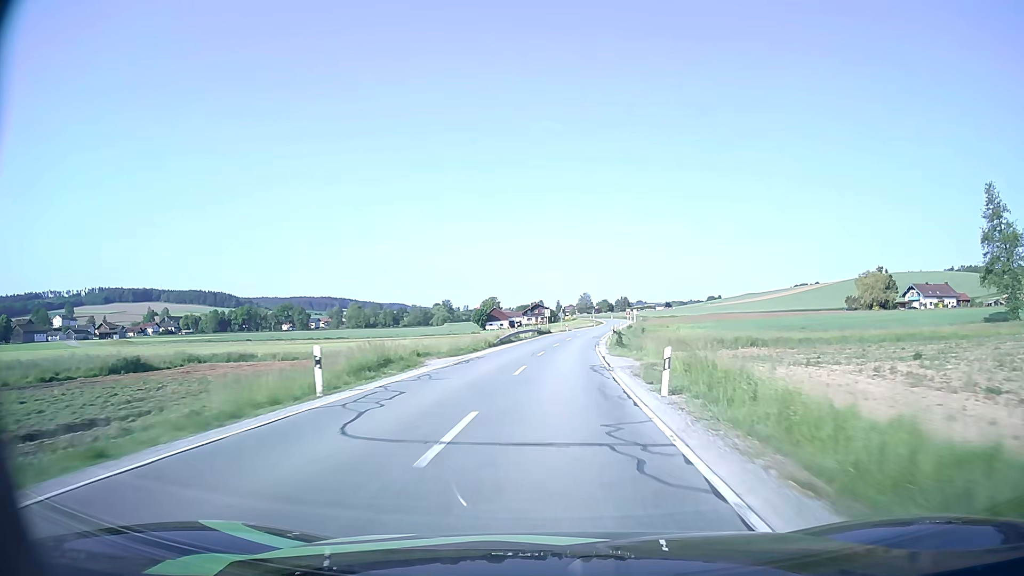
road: secondary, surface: asphalt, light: Day
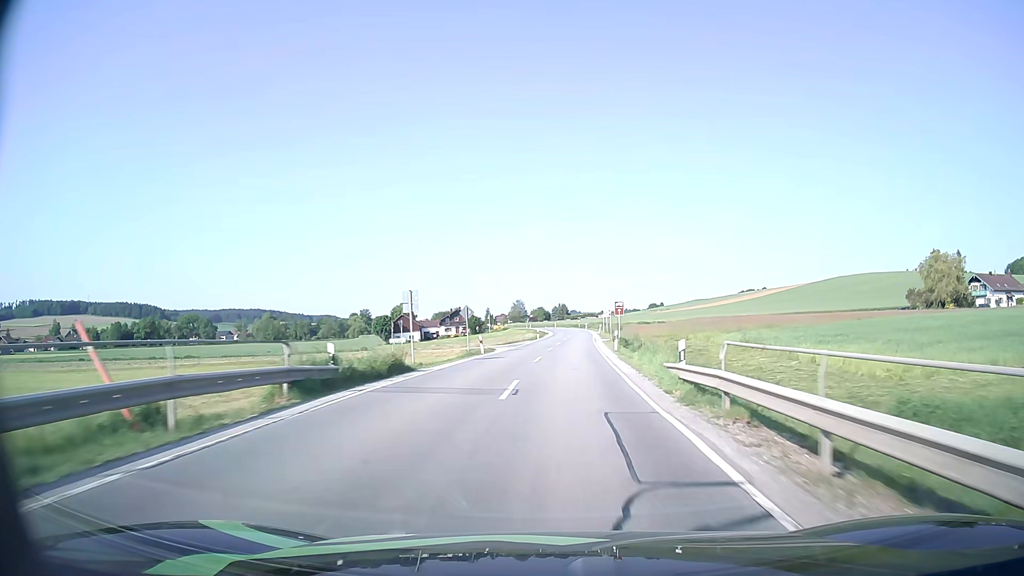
(+2.2, +53.4) m; +6°
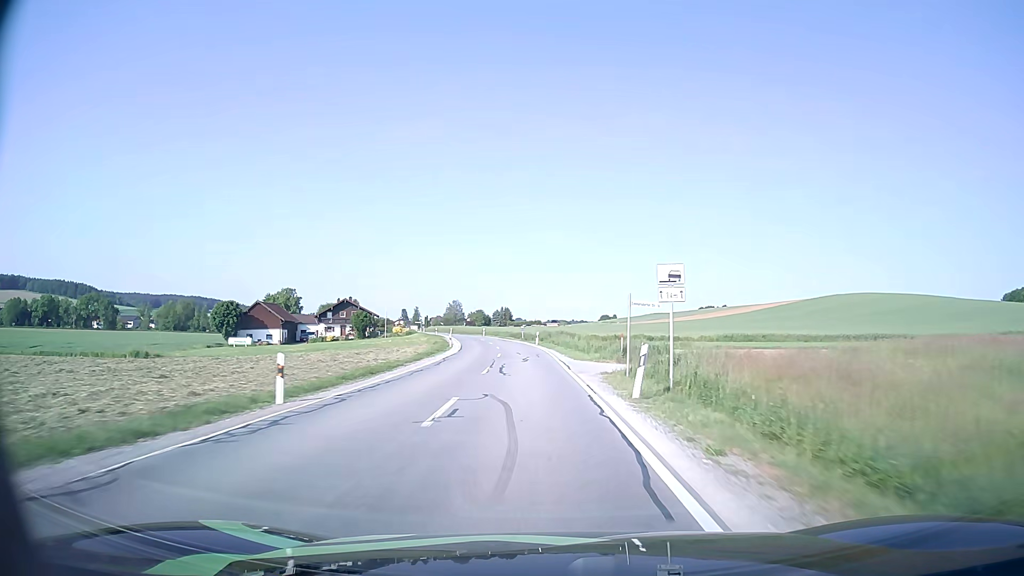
(+2.9, +62.8) m; +5°
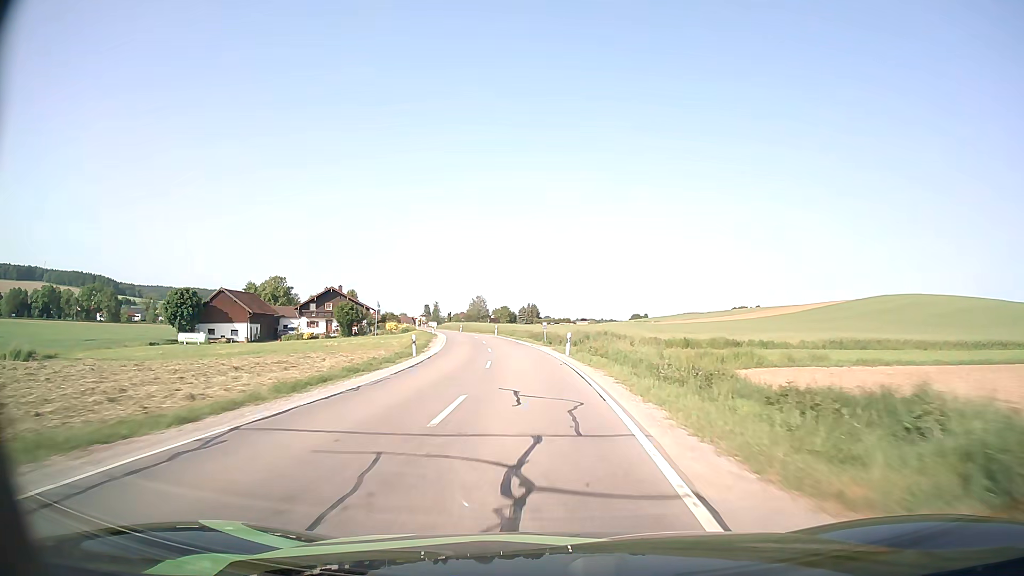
(-0.4, +23.9) m; -2°
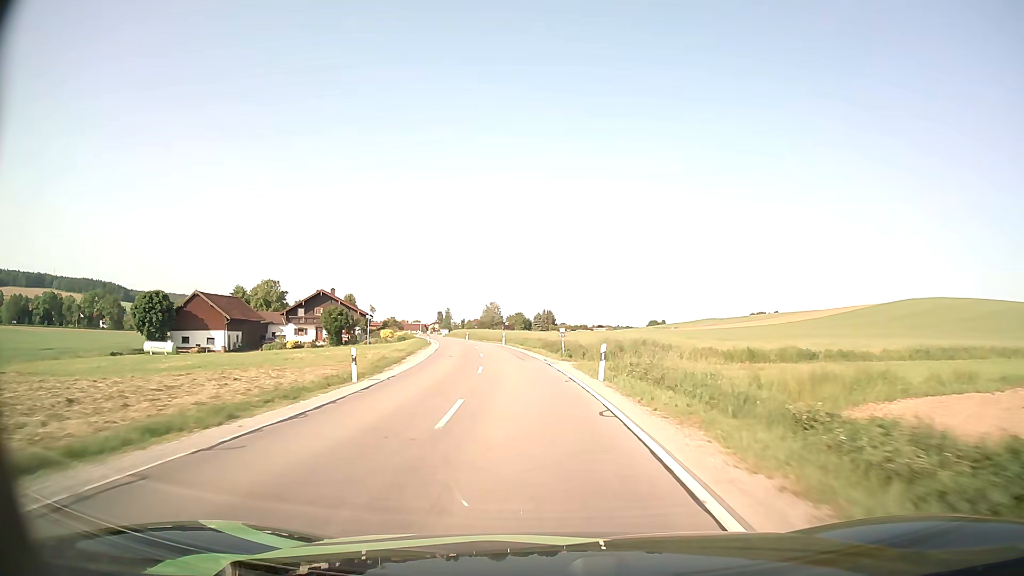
(-0.1, +11.9) m; -1°
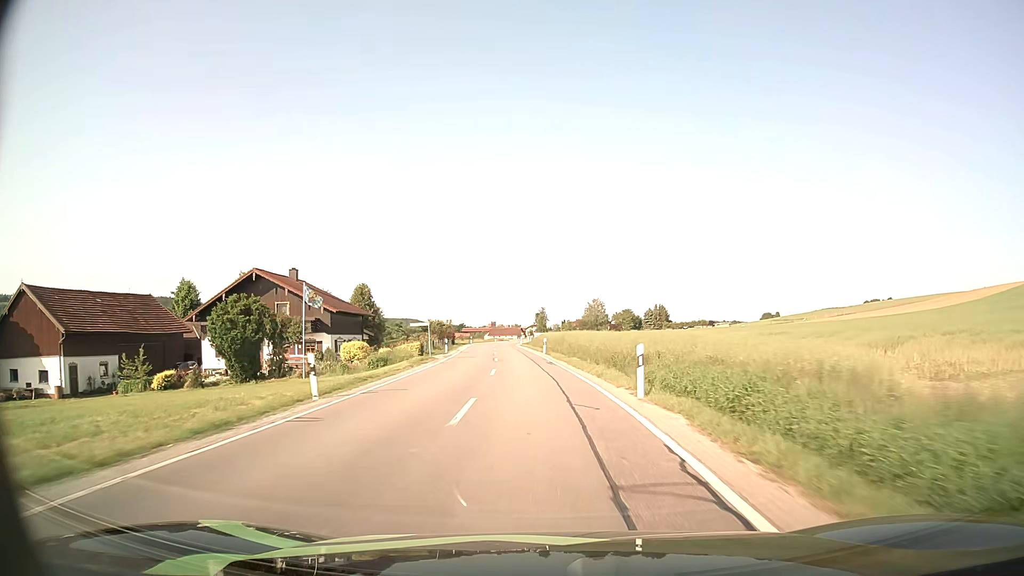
(-3.5, +47.6) m; -8°
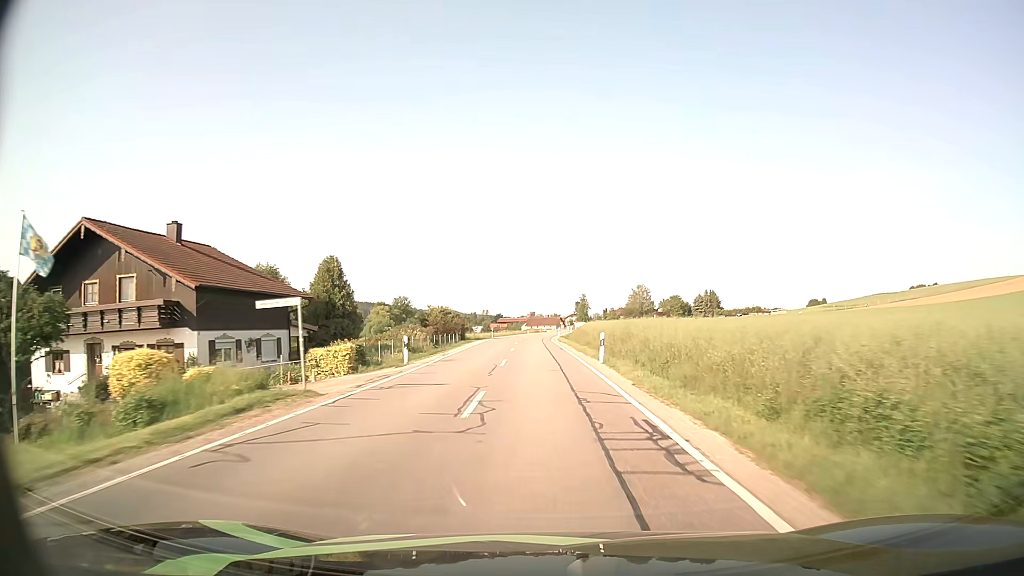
(-0.8, +23.7) m; -4°
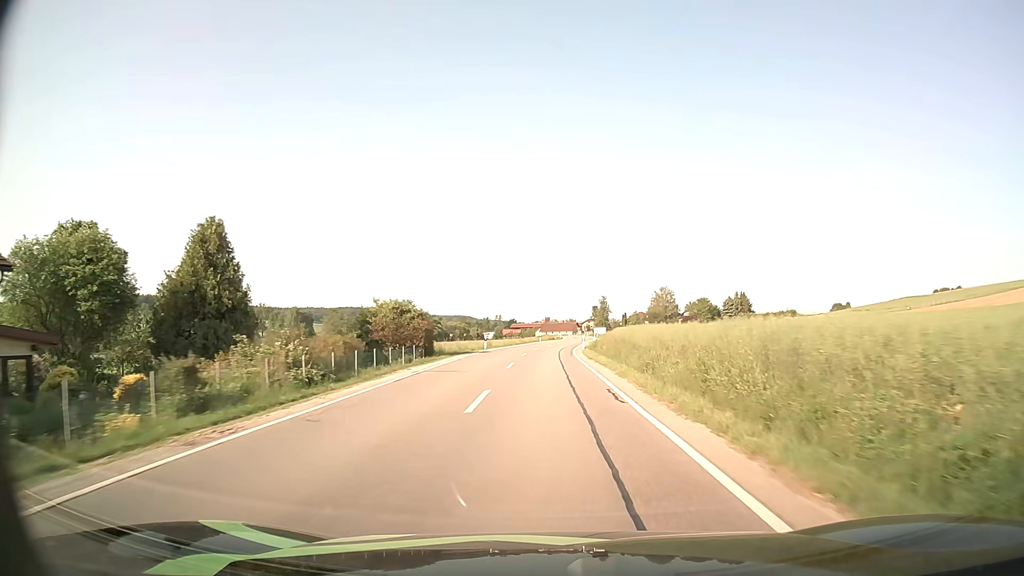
(-0.3, +22.8) m; -1°
(0, +10) (0, +20) (0, +30) (0, +40) (0, +50) (+1, +60) (+2, +70) (+3, +80) (+4, +90) (+5, +100) m
